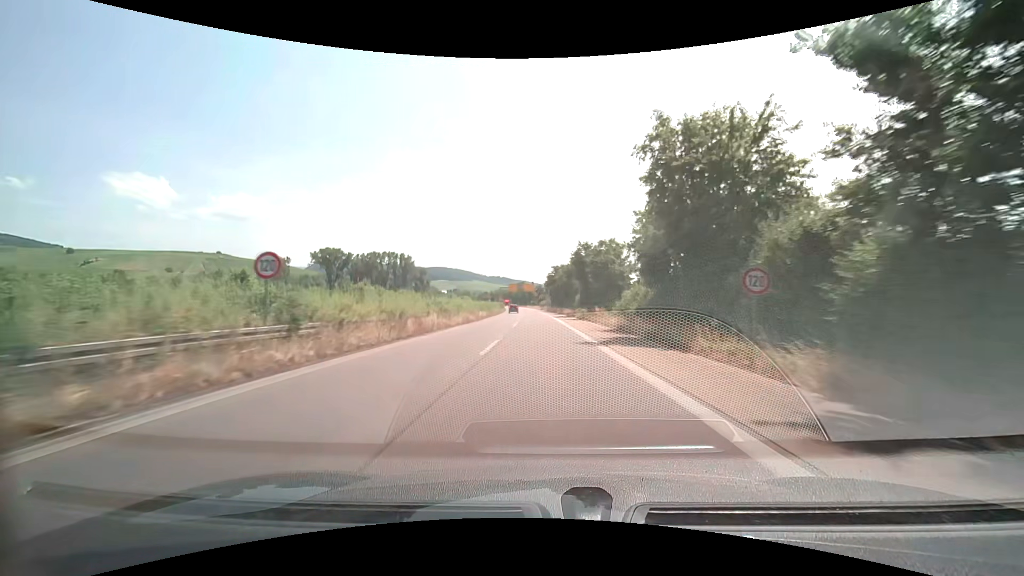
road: trunk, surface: asphalt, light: Day
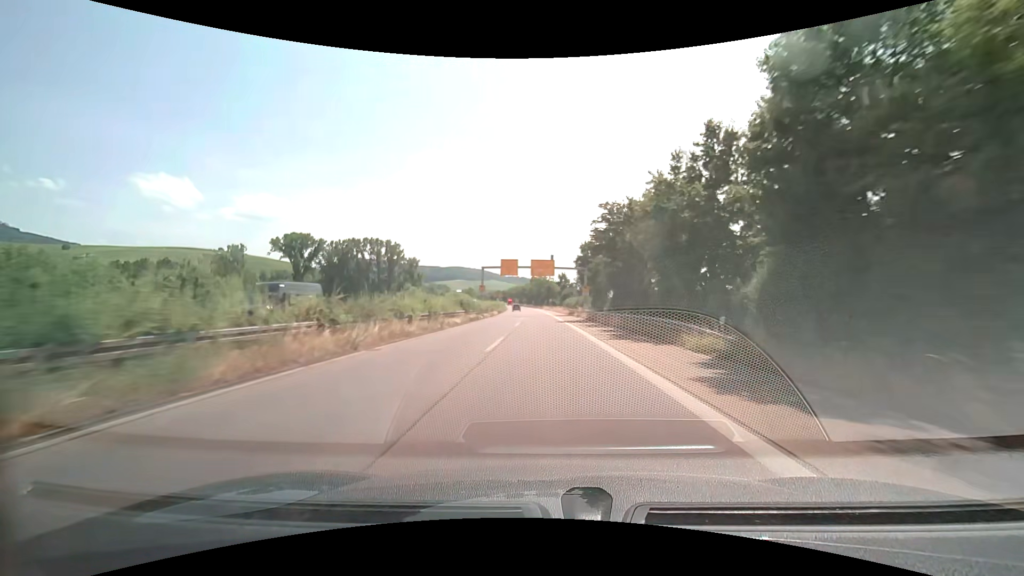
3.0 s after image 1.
(-1.3, +71.4) m; -2°
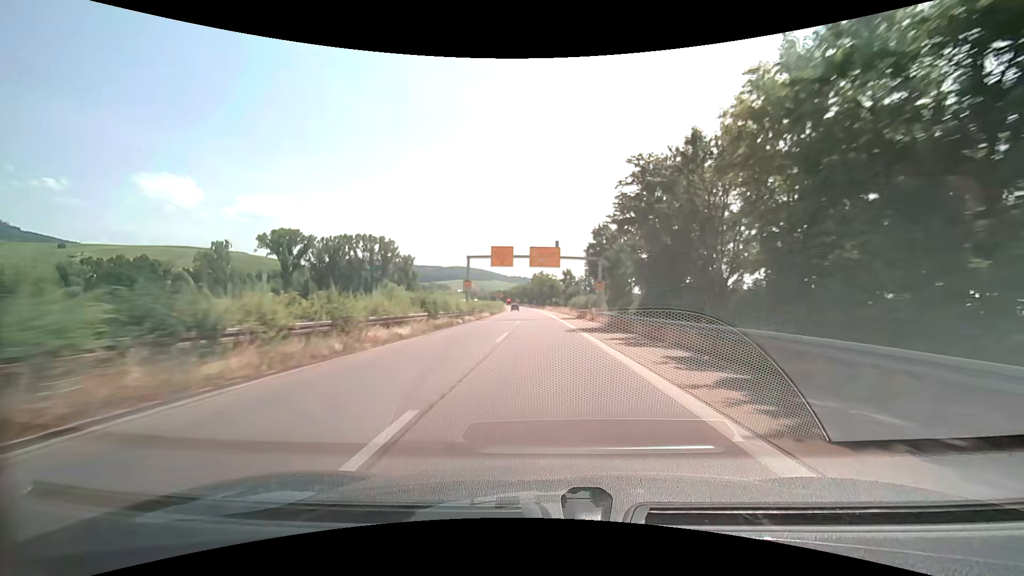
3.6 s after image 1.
(0.0, +14.2) m; 0°
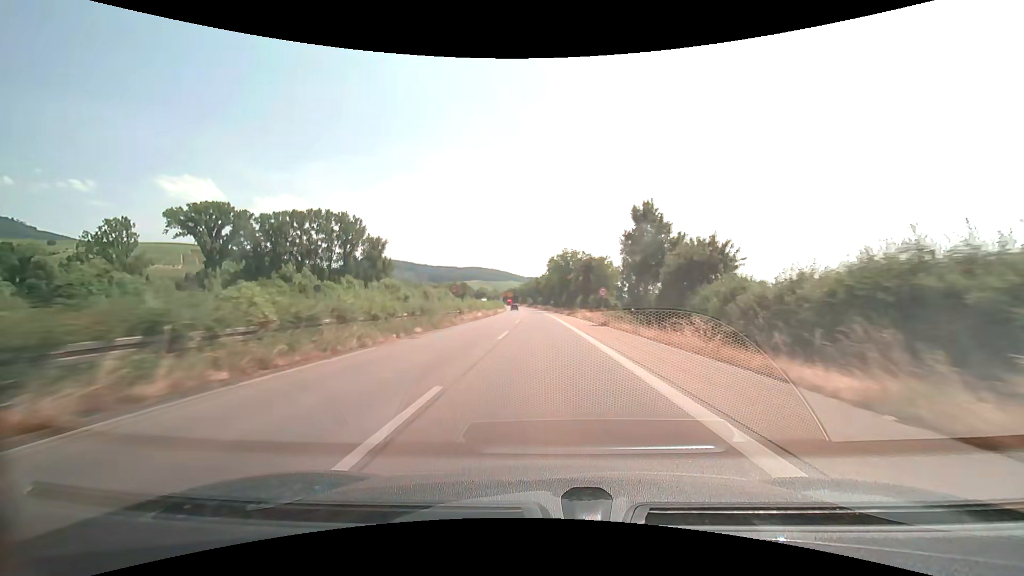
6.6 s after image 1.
(-1.3, +70.4) m; -2°
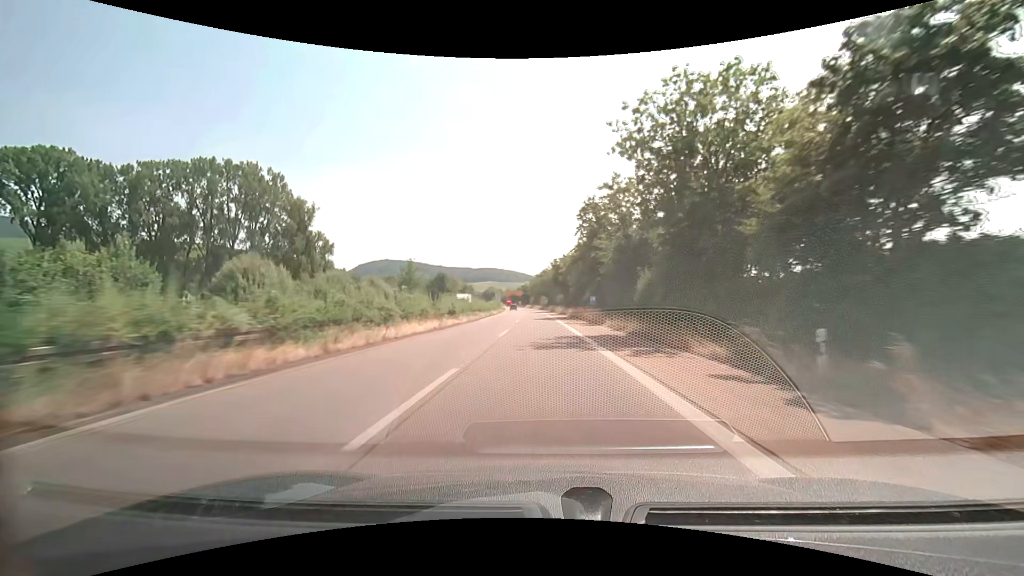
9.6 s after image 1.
(-1.2, +69.4) m; -2°
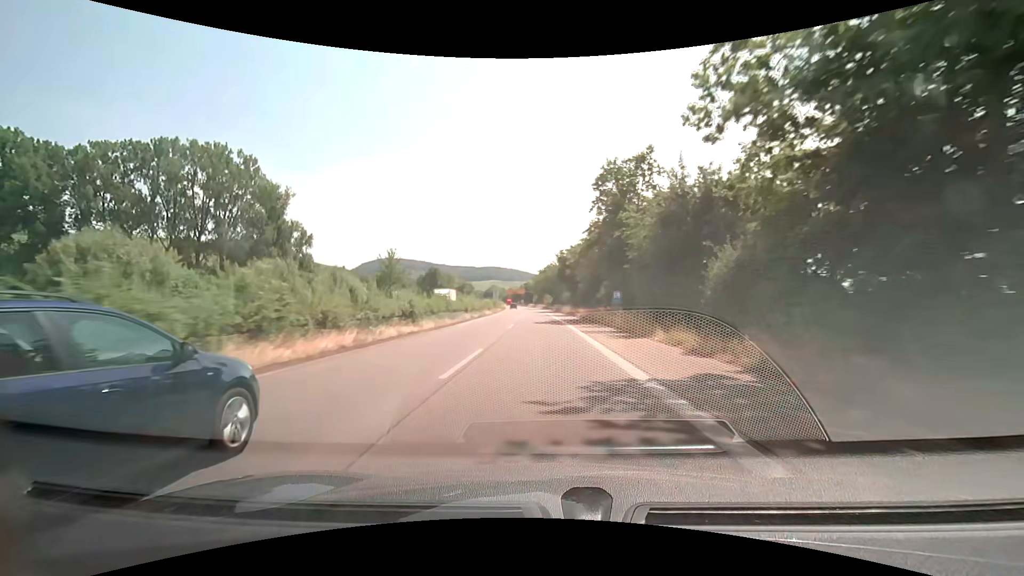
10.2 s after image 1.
(-0.1, +13.7) m; -1°
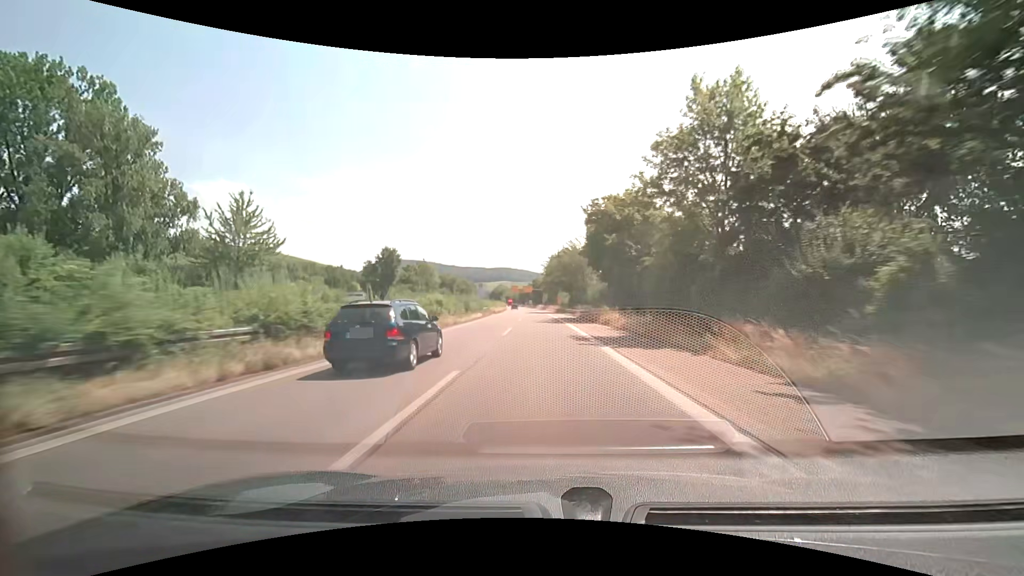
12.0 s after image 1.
(-0.3, +41.0) m; -1°
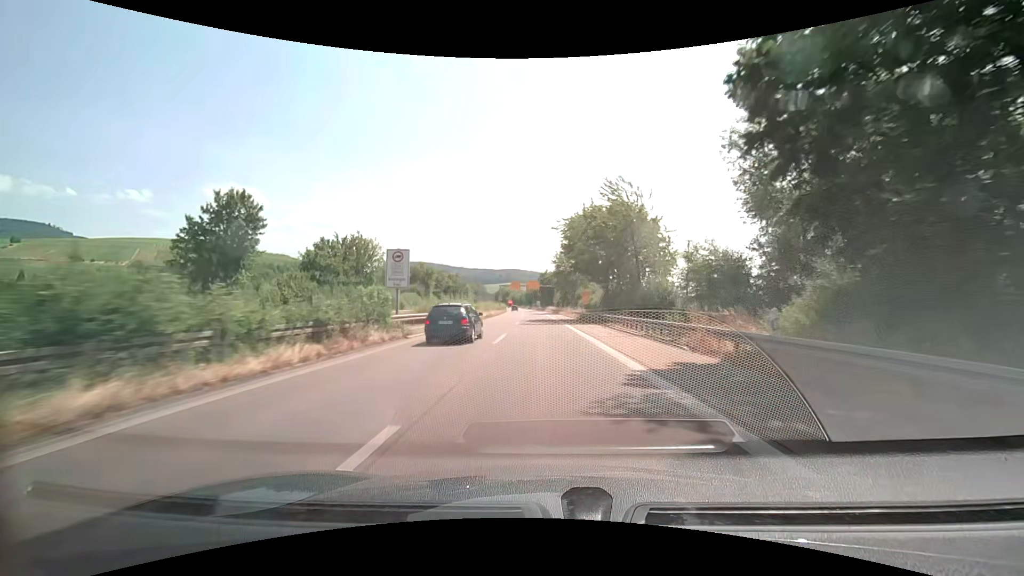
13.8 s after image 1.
(-0.4, +40.5) m; -1°
(0, +10) (0, +20) (0, +30) (0, +40) (-1, +50) (-1, +60) (-1, +70) (-2, +80) (-2, +90) (-2, +100) m
